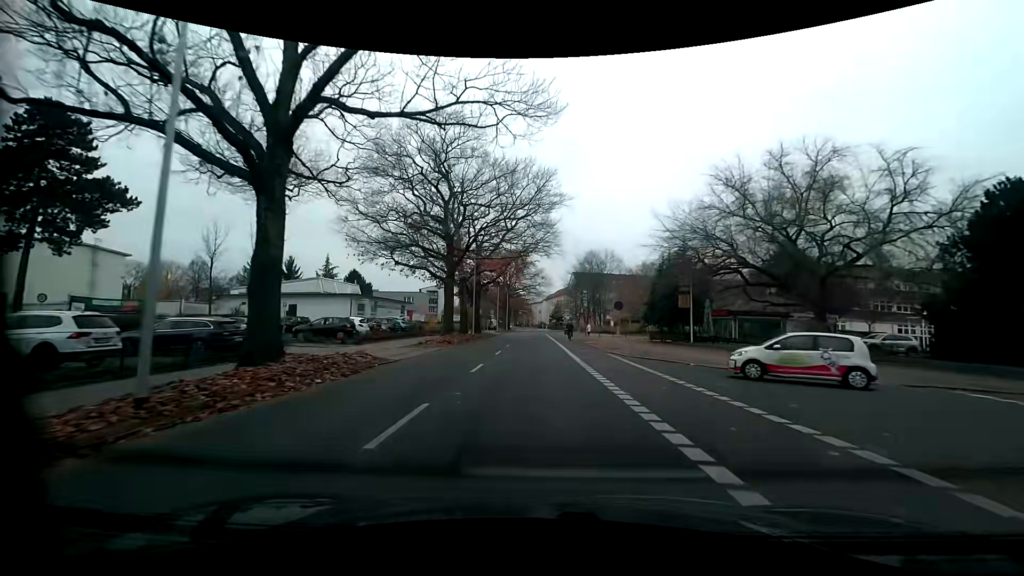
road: tertiary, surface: asphalt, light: Day
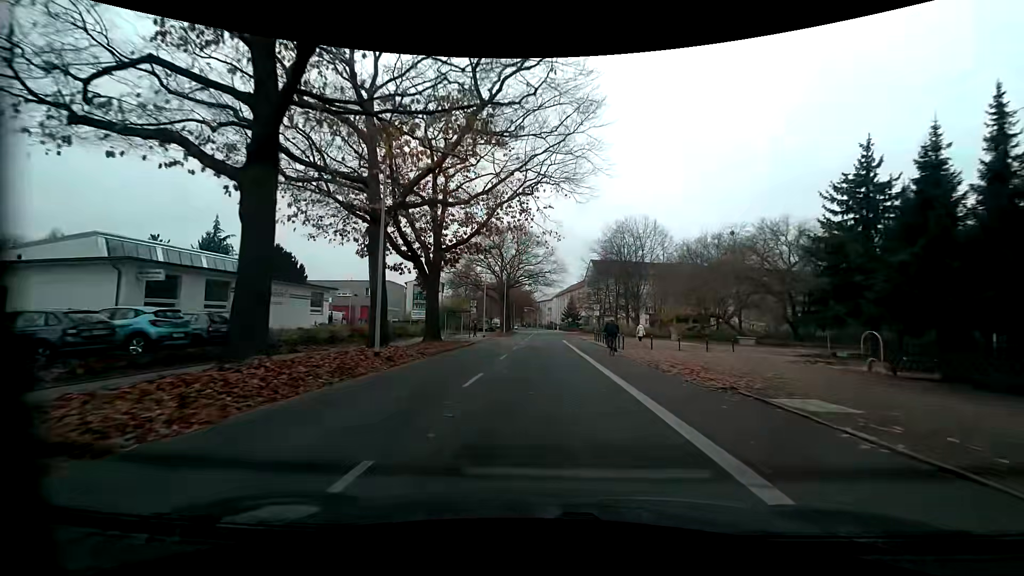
(-0.1, +30.7) m; -1°
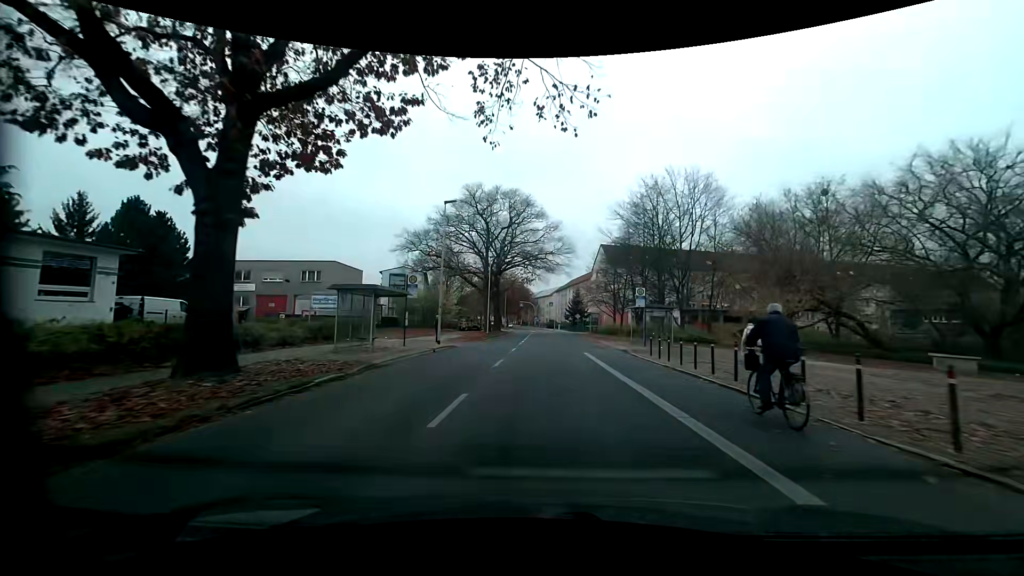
(0.0, +22.5) m; 0°
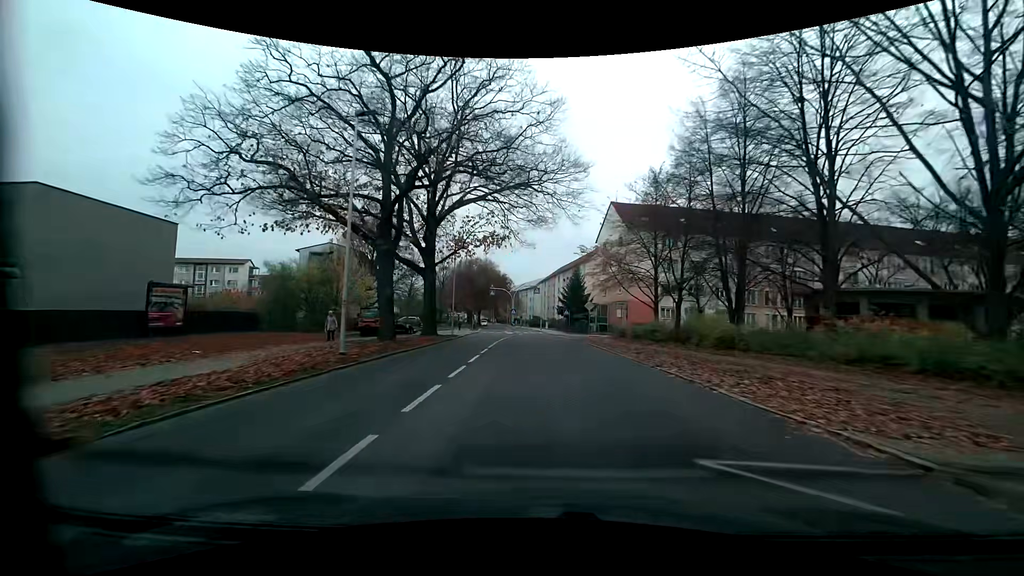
(+0.5, +35.1) m; +2°
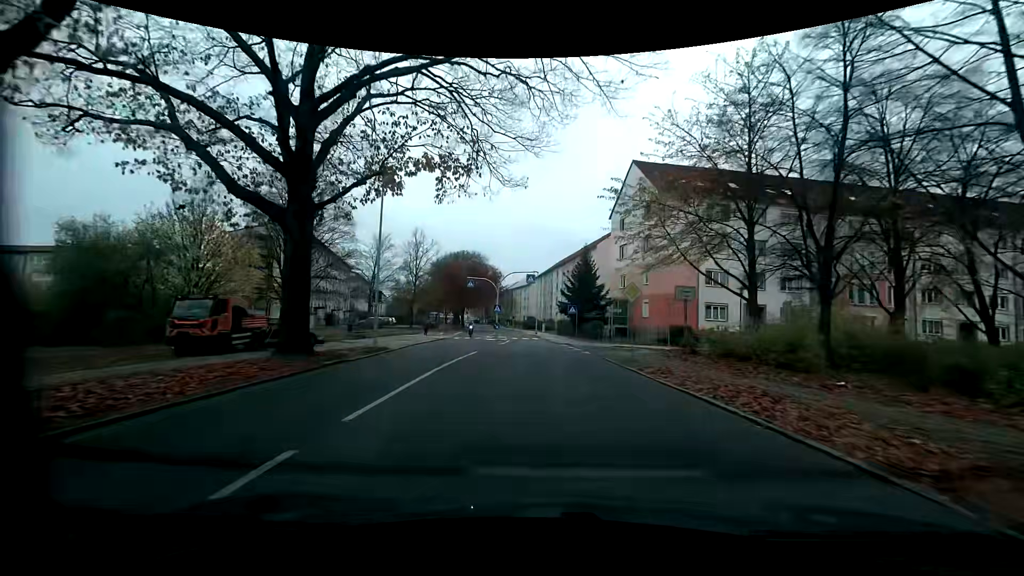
(+0.1, +18.5) m; +2°
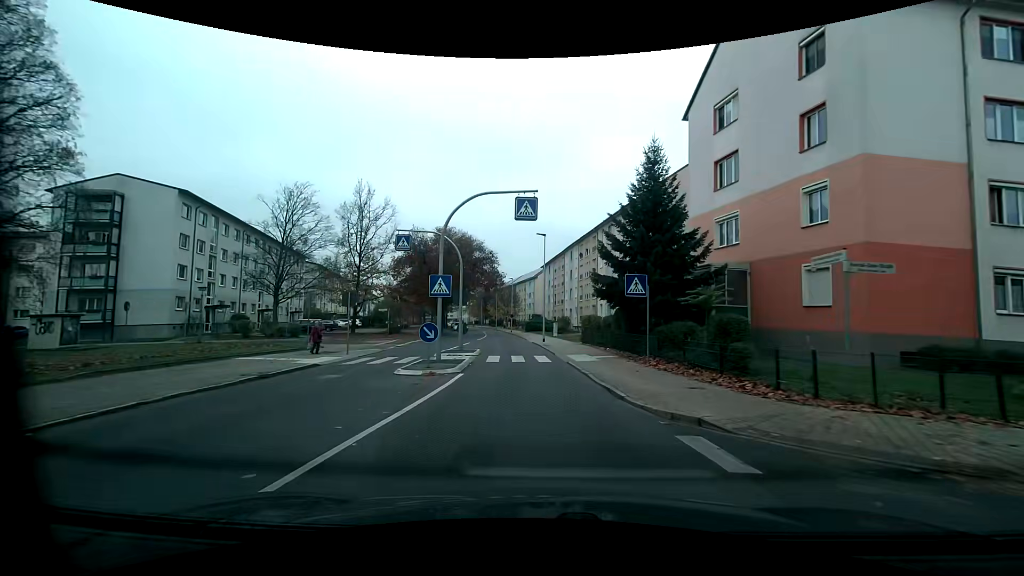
(-0.4, +27.6) m; -2°
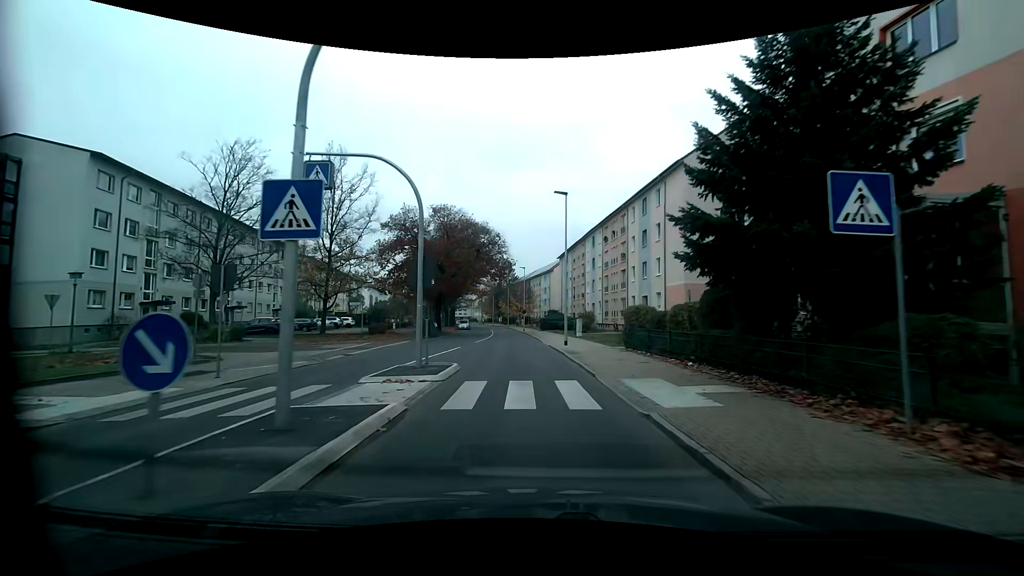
(-0.2, +11.4) m; -2°
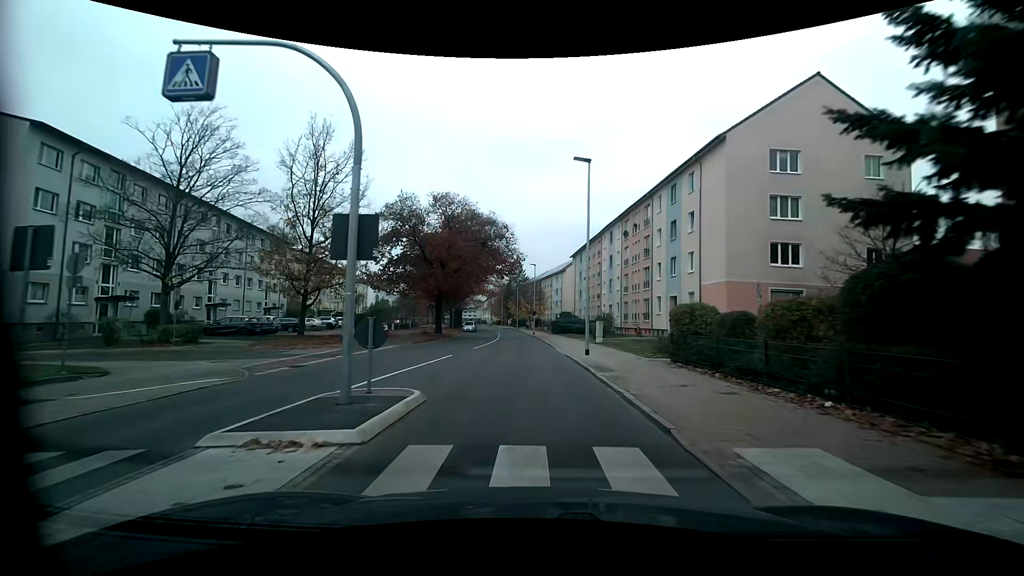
(-0.1, +5.9) m; -2°
(0, +10) (-1, +20) (-1, +30) (-1, +40) (-2, +50) (-2, +60) (-3, +70) (-4, +80) (-5, +90) (-6, +100) m
